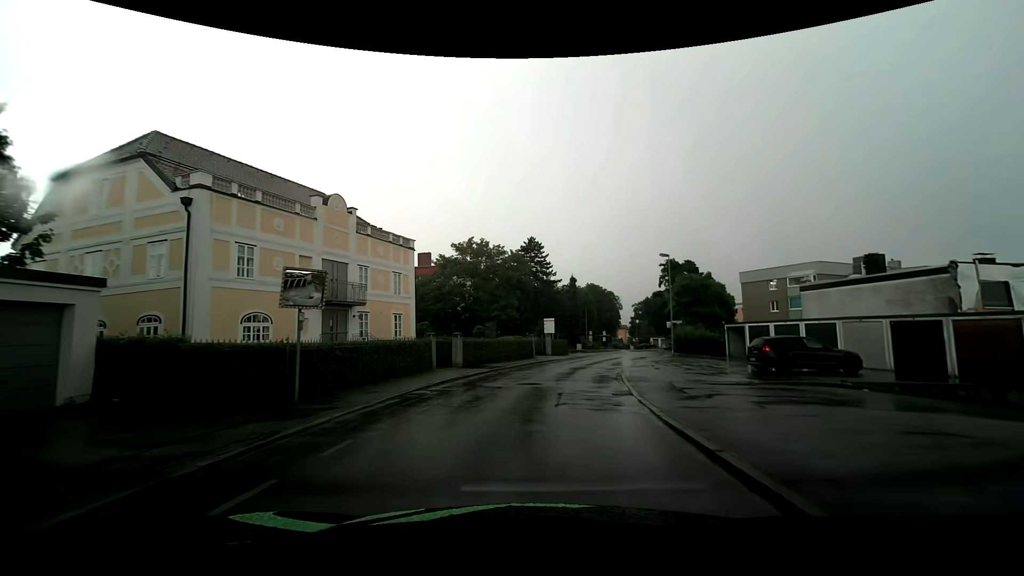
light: Day
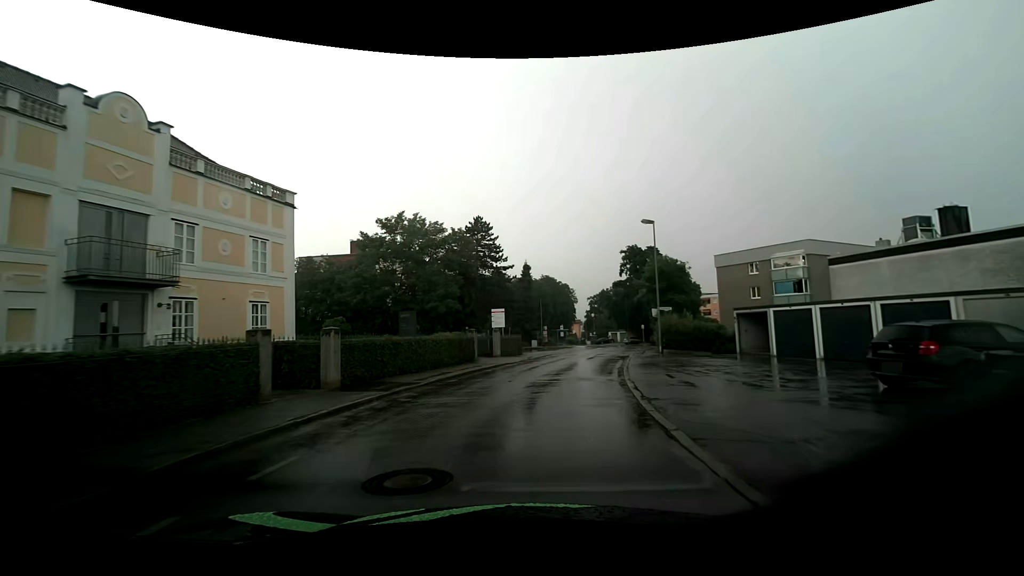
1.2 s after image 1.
(+0.6, +10.8) m; +6°
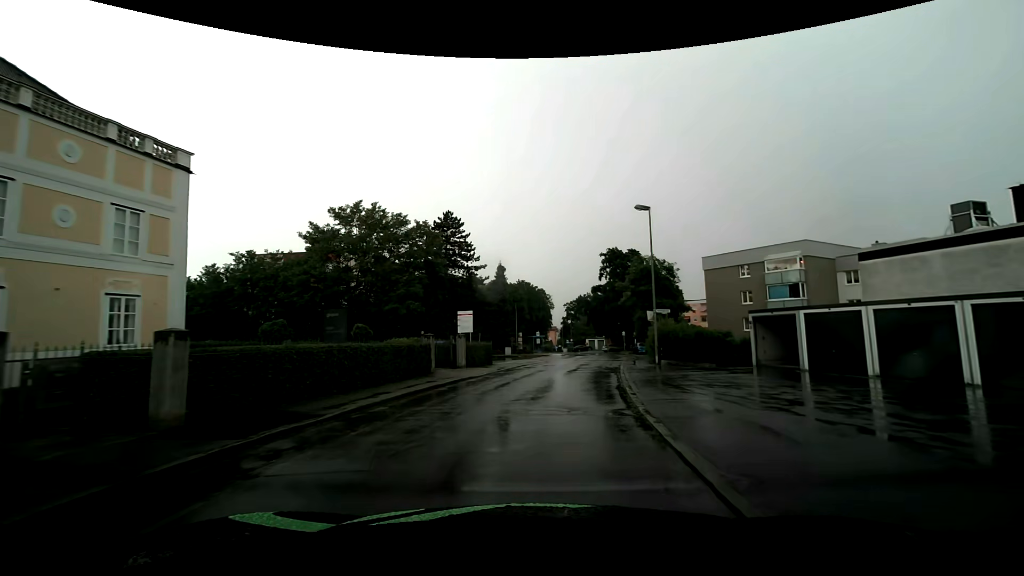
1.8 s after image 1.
(+0.1, +5.3) m; +1°
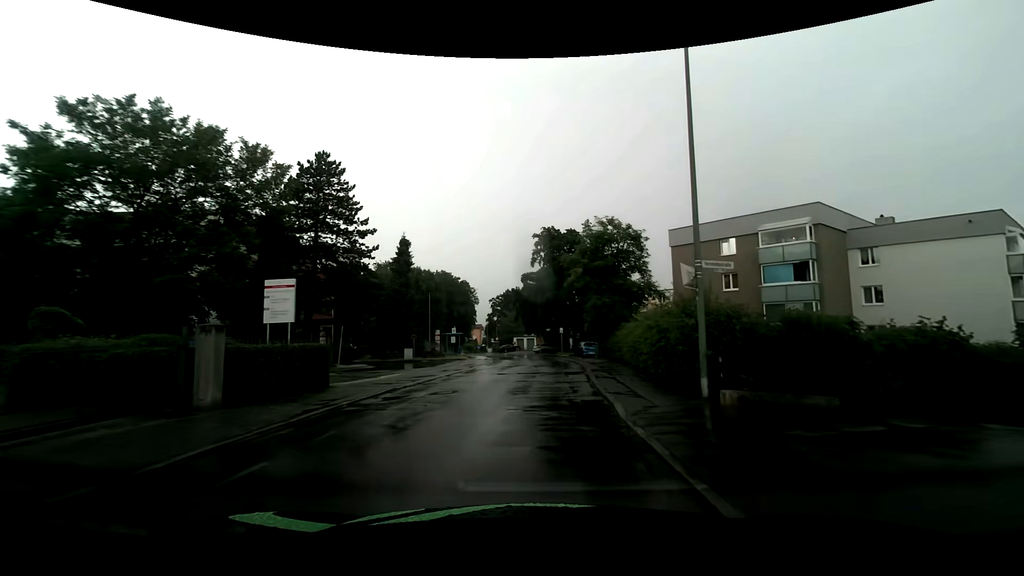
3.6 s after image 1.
(+1.5, +16.0) m; +10°
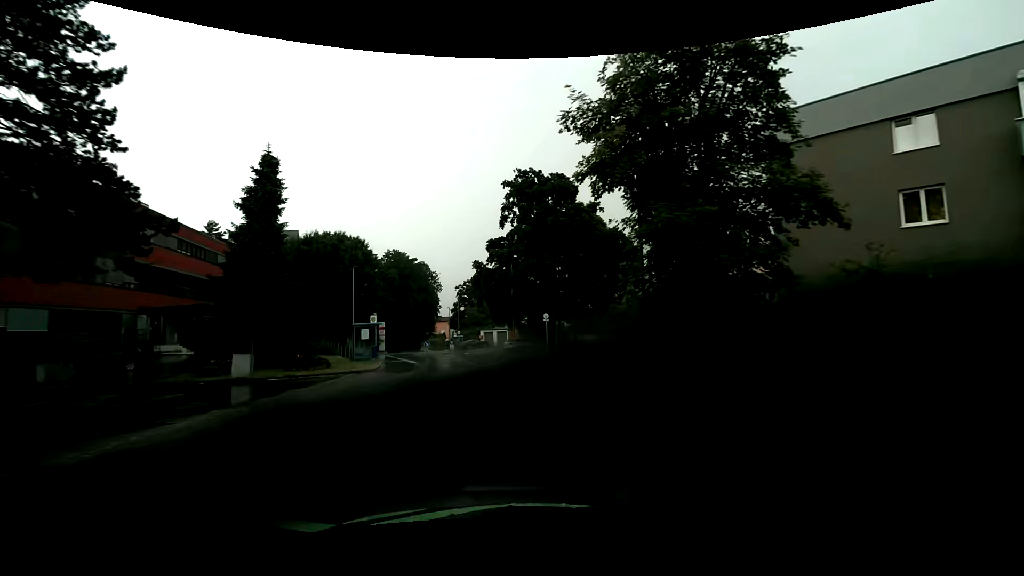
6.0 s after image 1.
(+0.5, +21.7) m; +3°
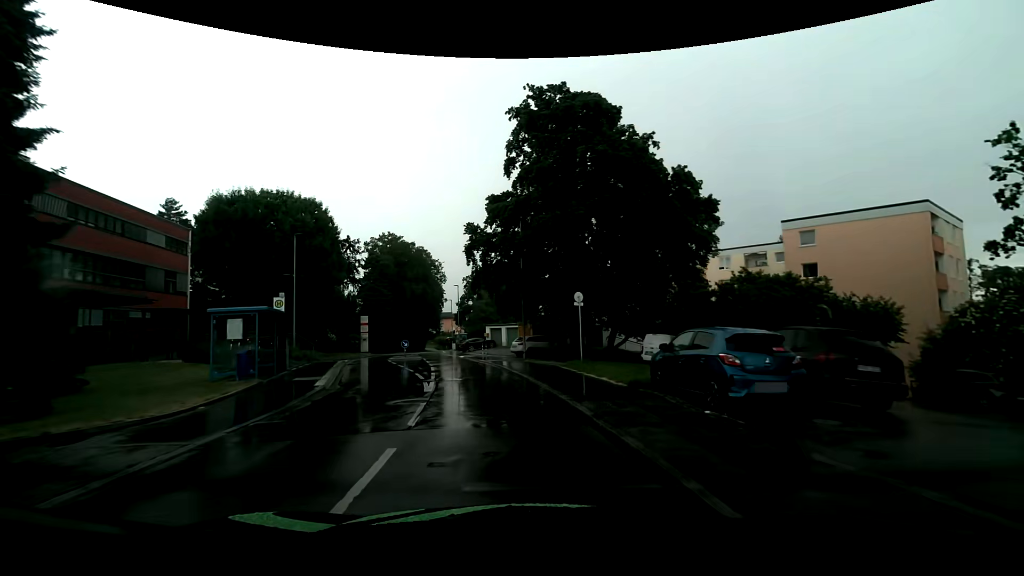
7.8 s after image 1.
(-0.4, +15.5) m; -3°
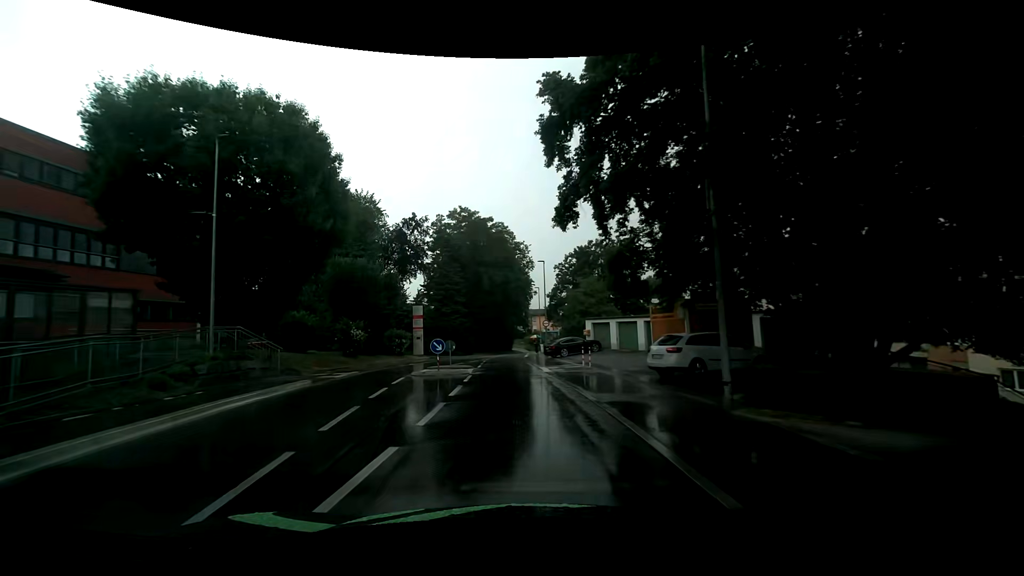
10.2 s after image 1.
(-1.7, +19.0) m; -11°
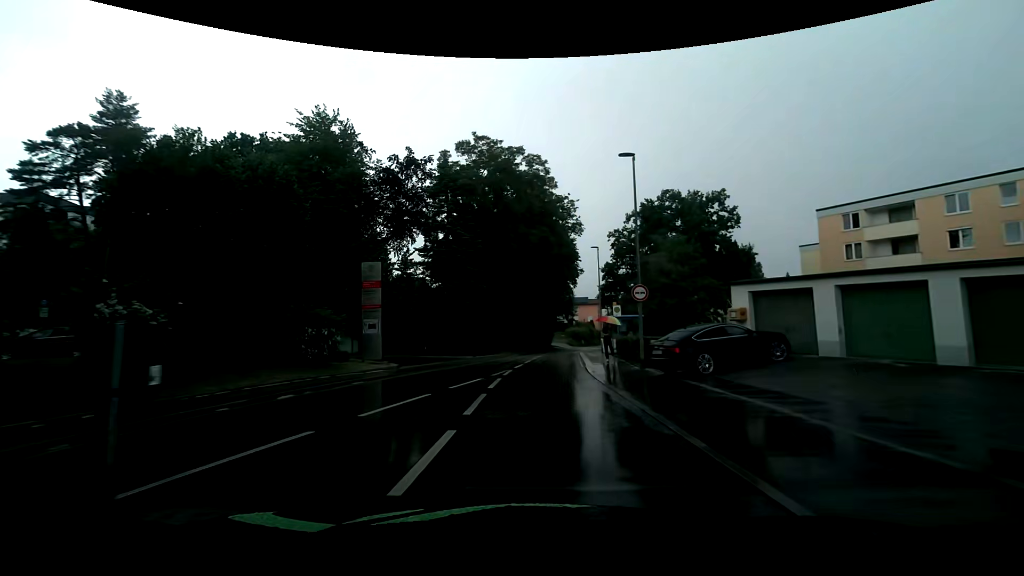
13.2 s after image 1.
(-1.2, +23.2) m; -4°
(0, +10) (0, +20) (+1, +30) (+2, +40) (+3, +50) (+5, +60) (+7, +69) (+10, +79) (+12, +89) (+15, +98) m
